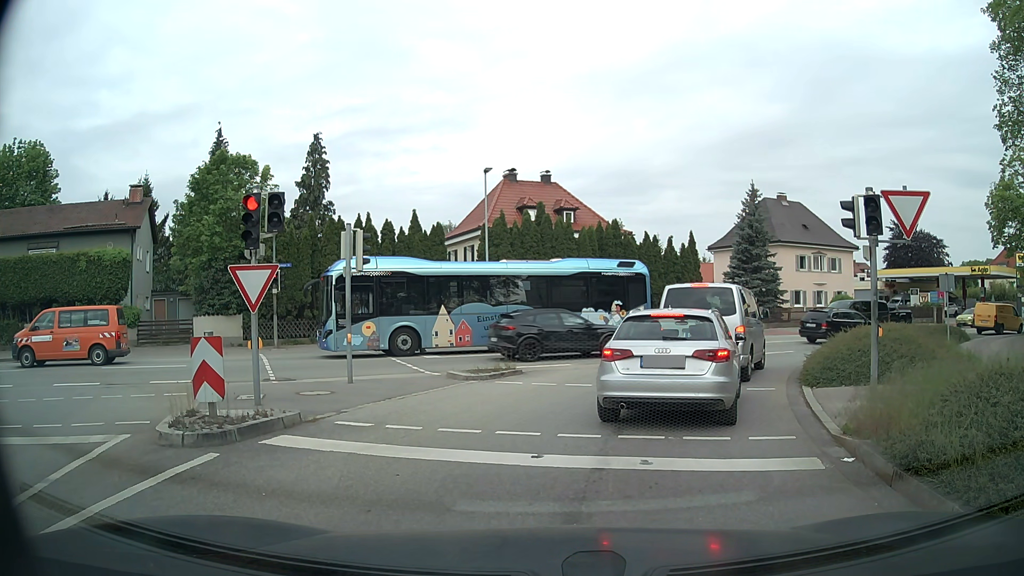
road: tertiary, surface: asphalt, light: Day
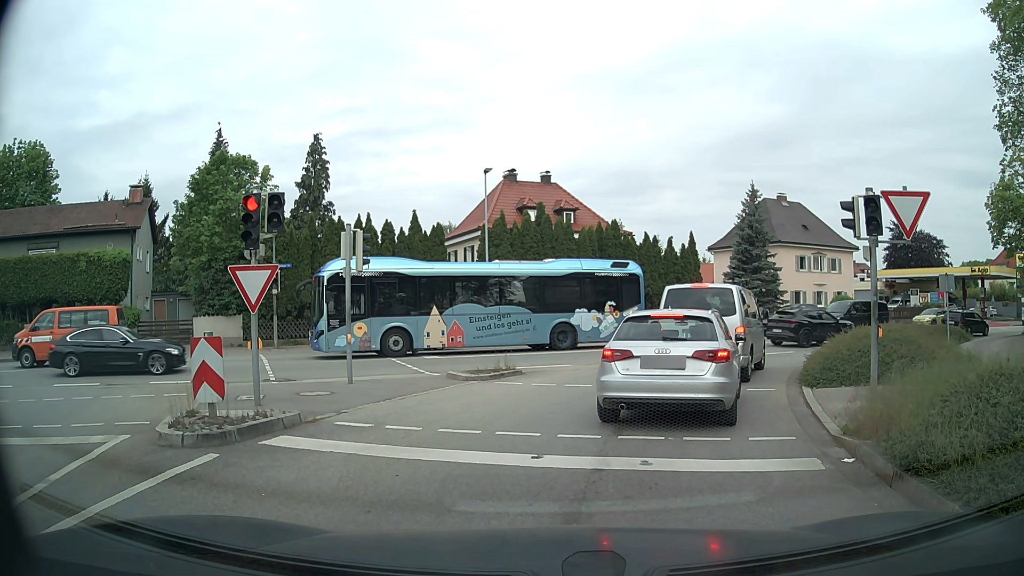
(0.0, 0.0) m; 0°
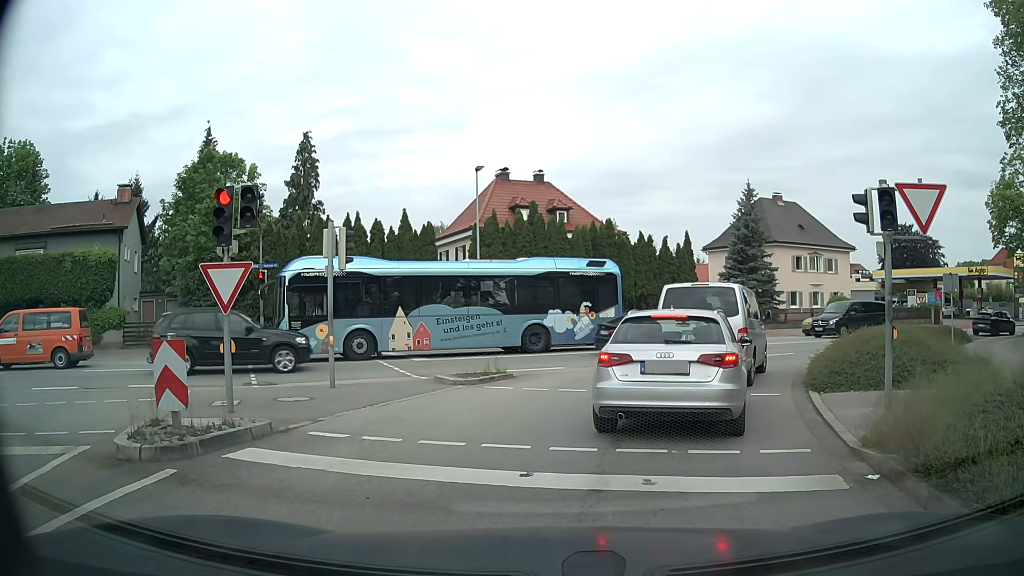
(0.0, +0.7) m; 0°
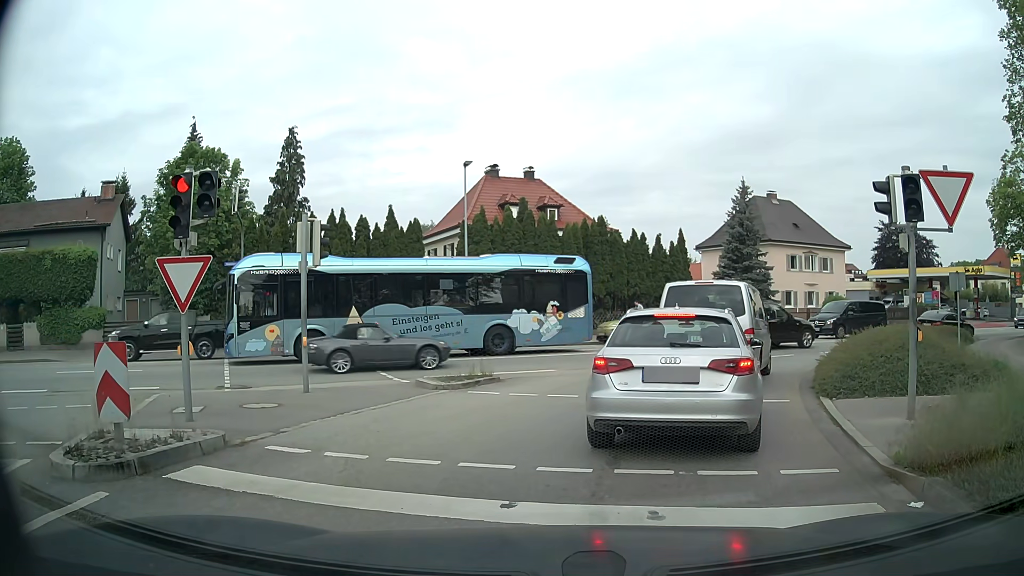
(0.0, +0.9) m; 0°
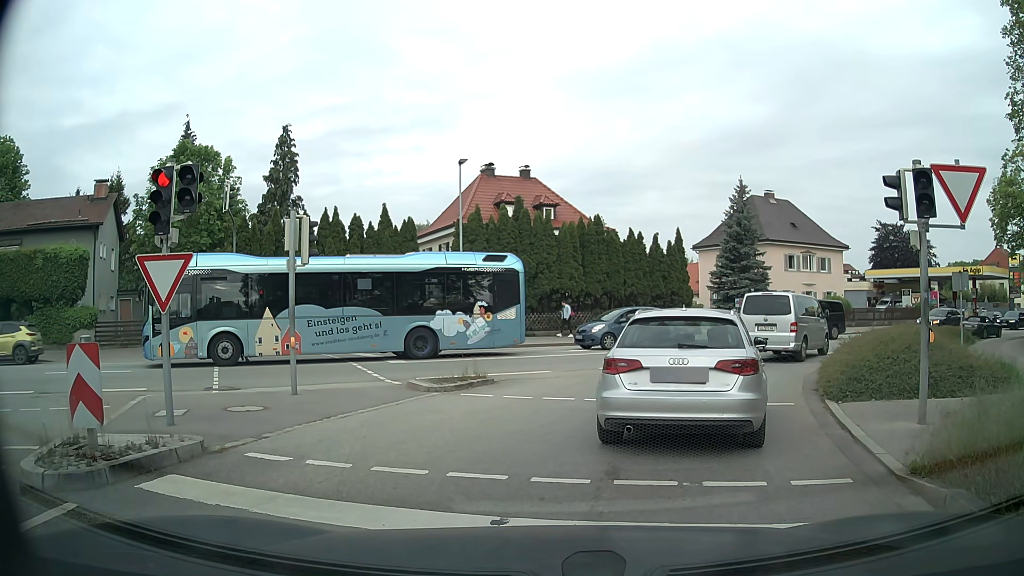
(0.0, +0.4) m; 0°
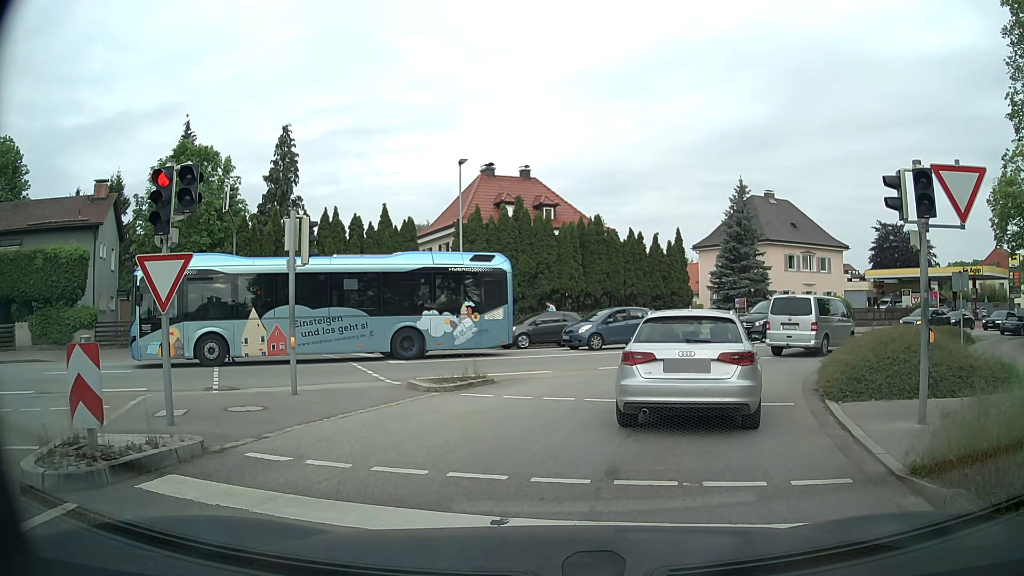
(0.0, 0.0) m; 0°
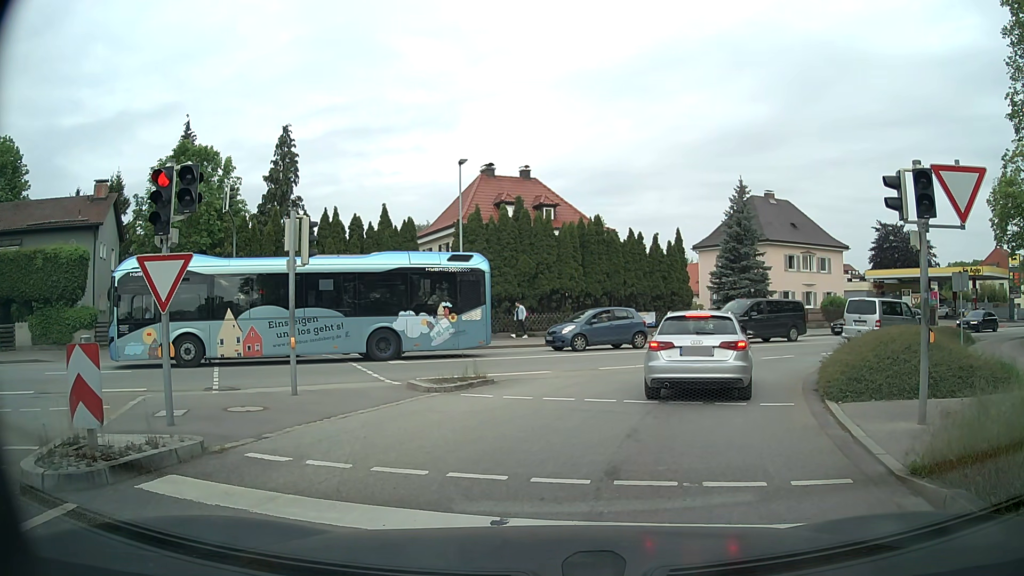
(0.0, 0.0) m; 0°
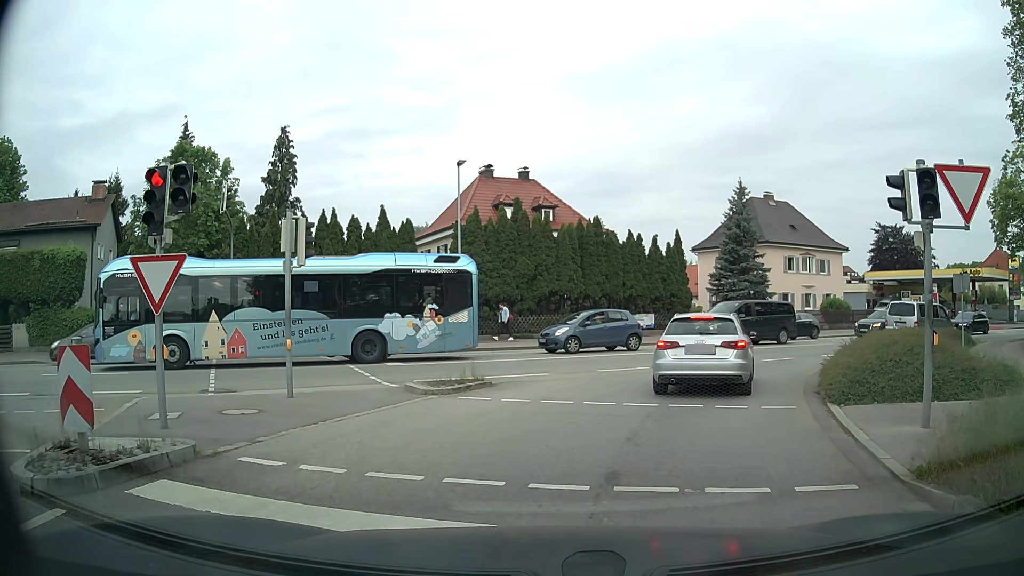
(0.0, +0.1) m; 0°
